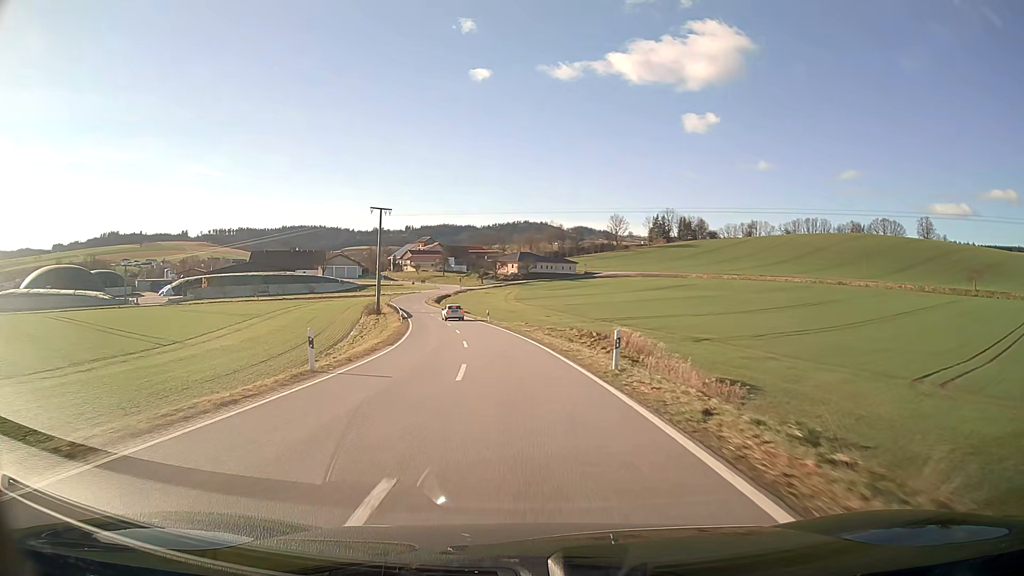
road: secondary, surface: asphalt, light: Day
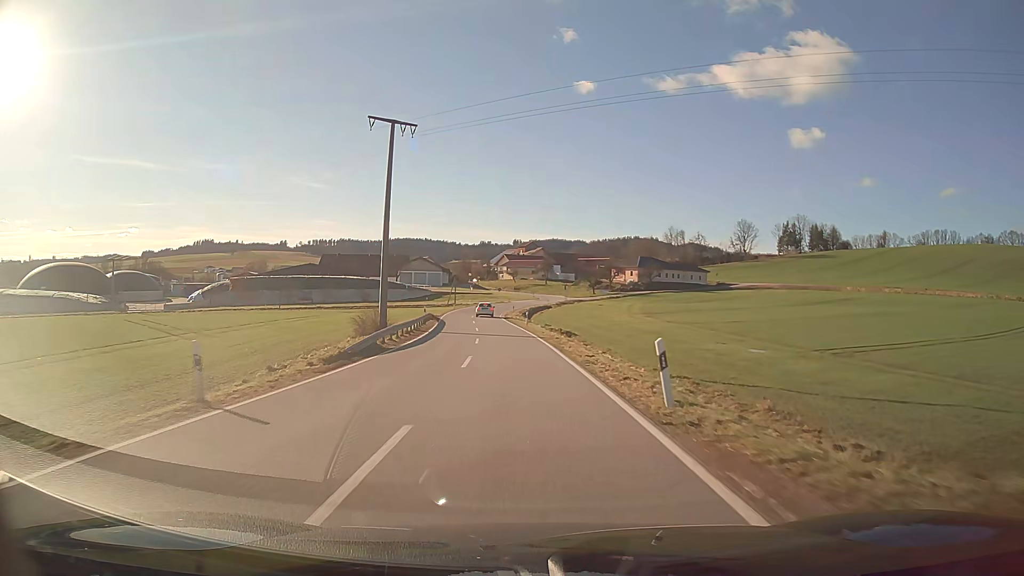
(-3.8, +45.3) m; -9°
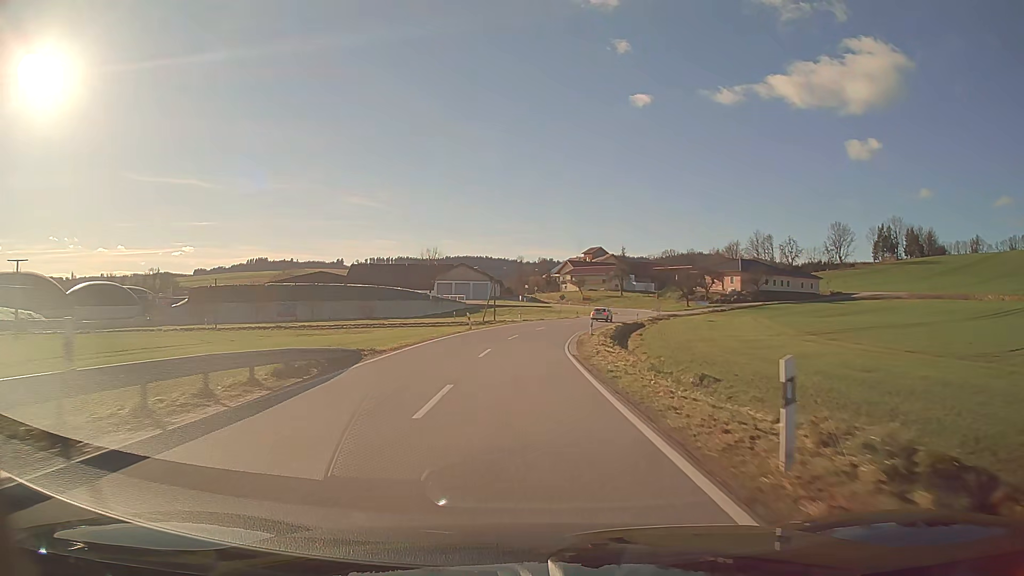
(-2.1, +43.3) m; -5°
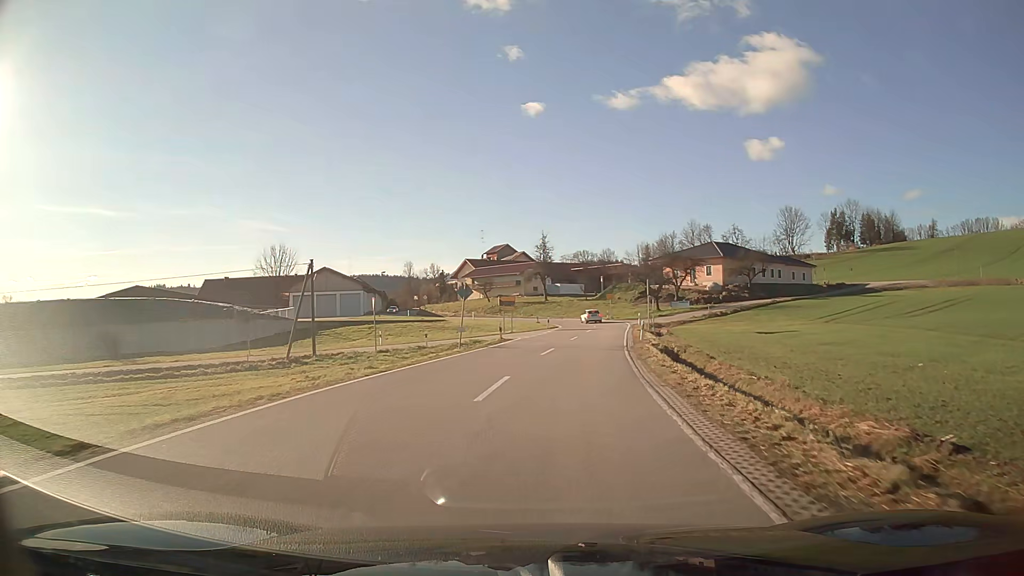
(+2.5, +45.7) m; +10°
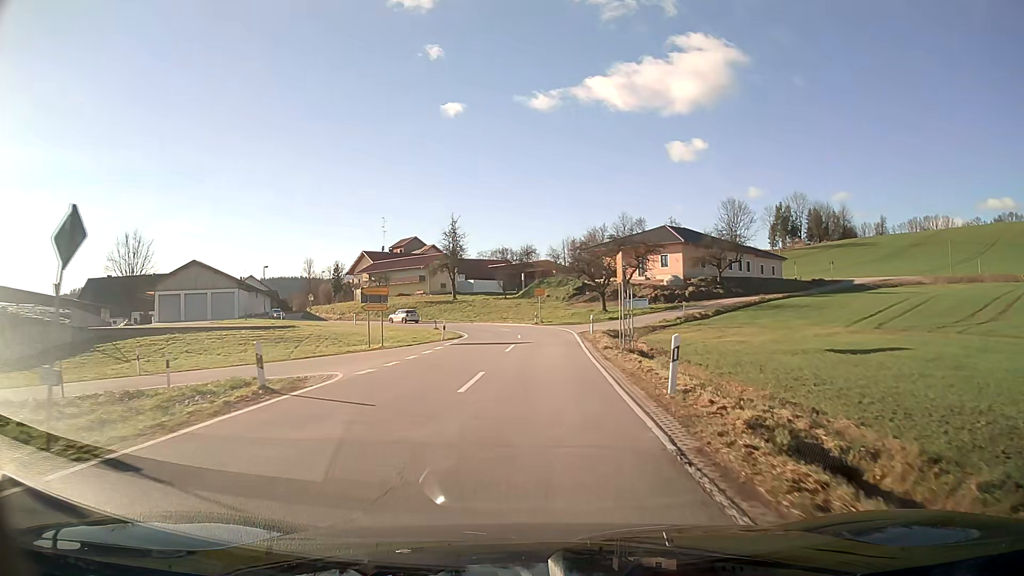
(+1.4, +22.6) m; +6°
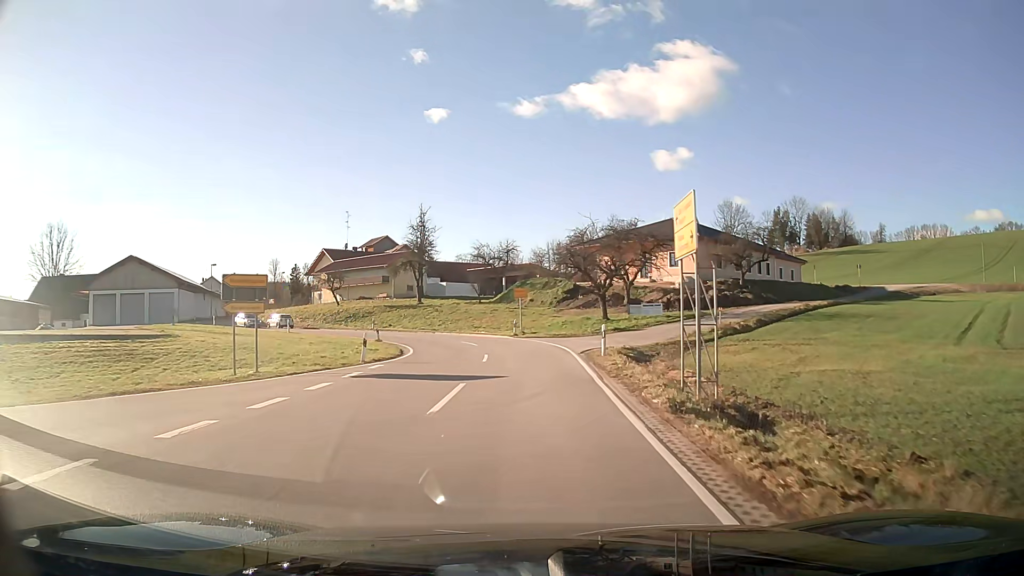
(+0.1, +14.2) m; +1°
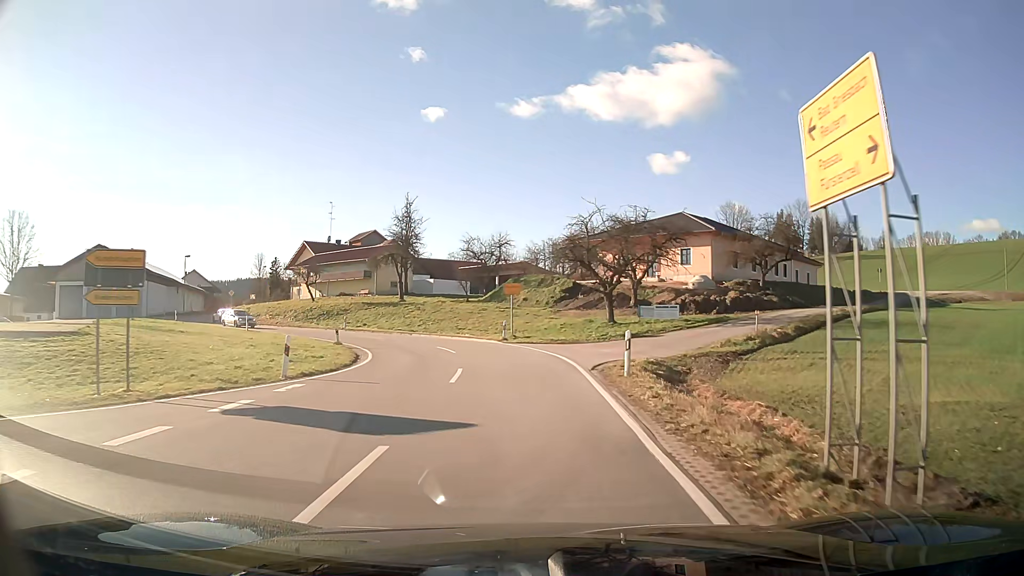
(0.0, +7.0) m; +1°
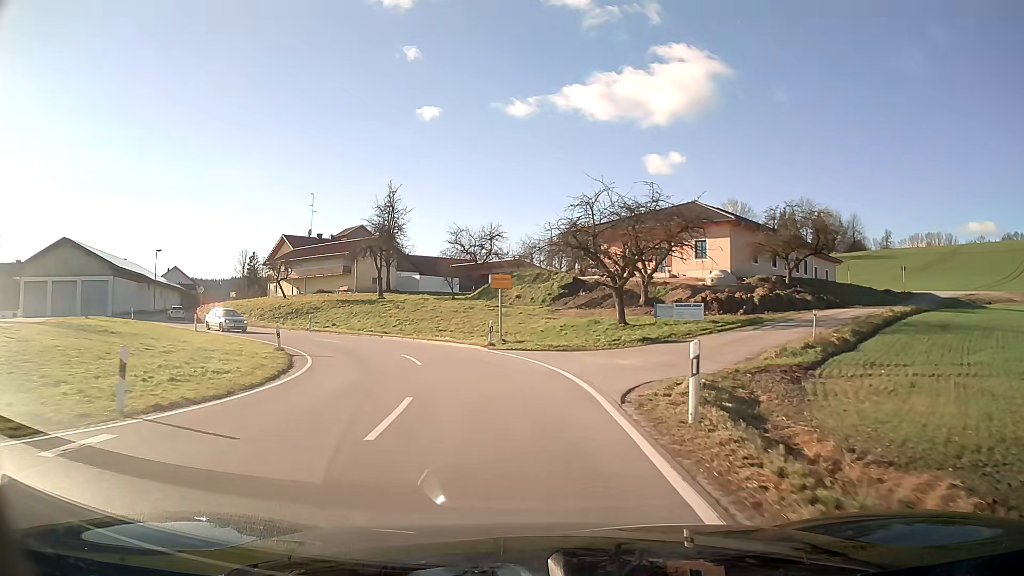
(0.0, +7.0) m; -1°
(0, +10) (-2, +20) (-7, +29) (-13, +36) (-20, +43) (-27, +50) (-34, +58) (-39, +66) (-41, +76) (-42, +86) m
